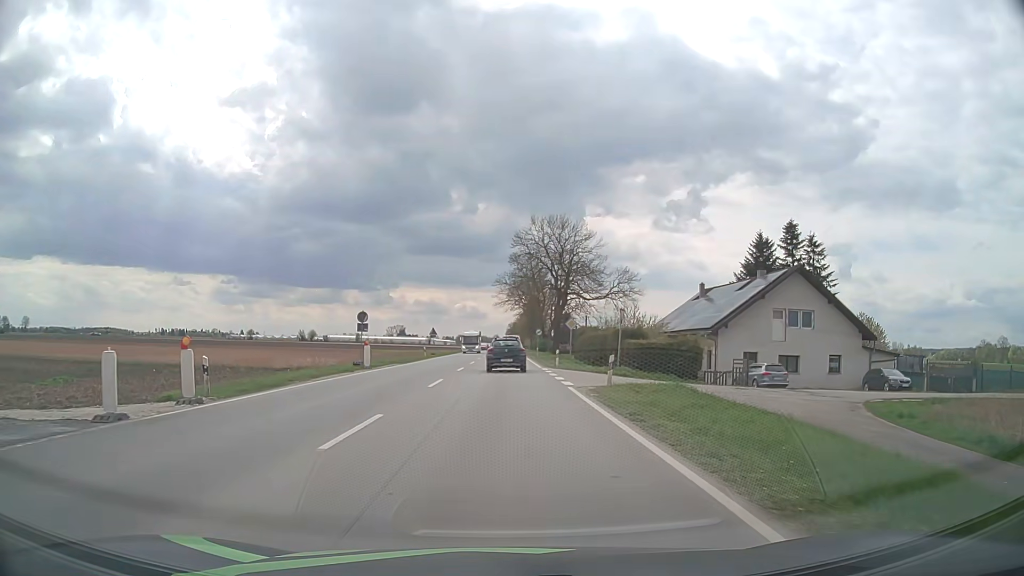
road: unclassified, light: Day
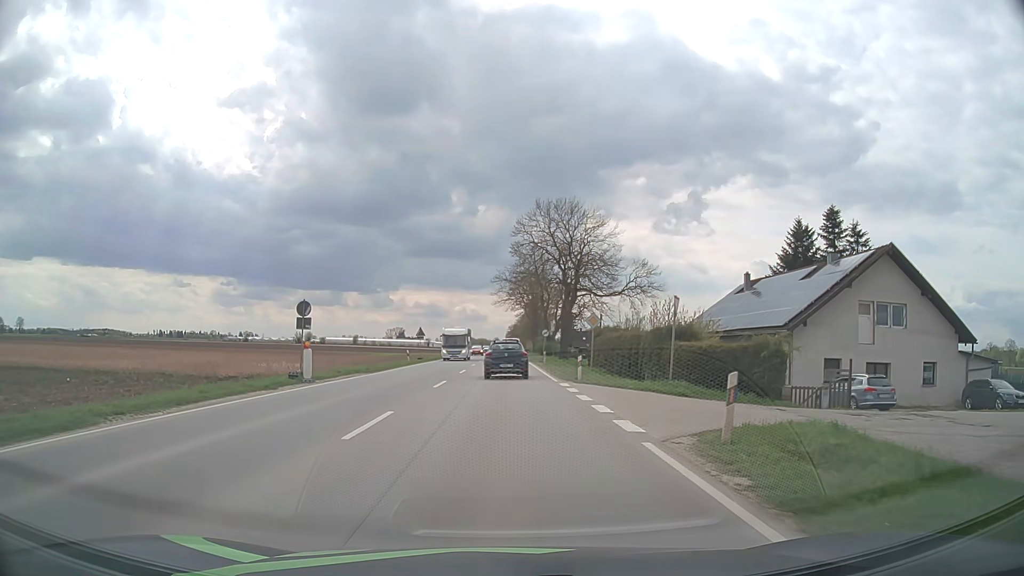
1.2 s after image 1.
(+0.1, +10.8) m; 0°
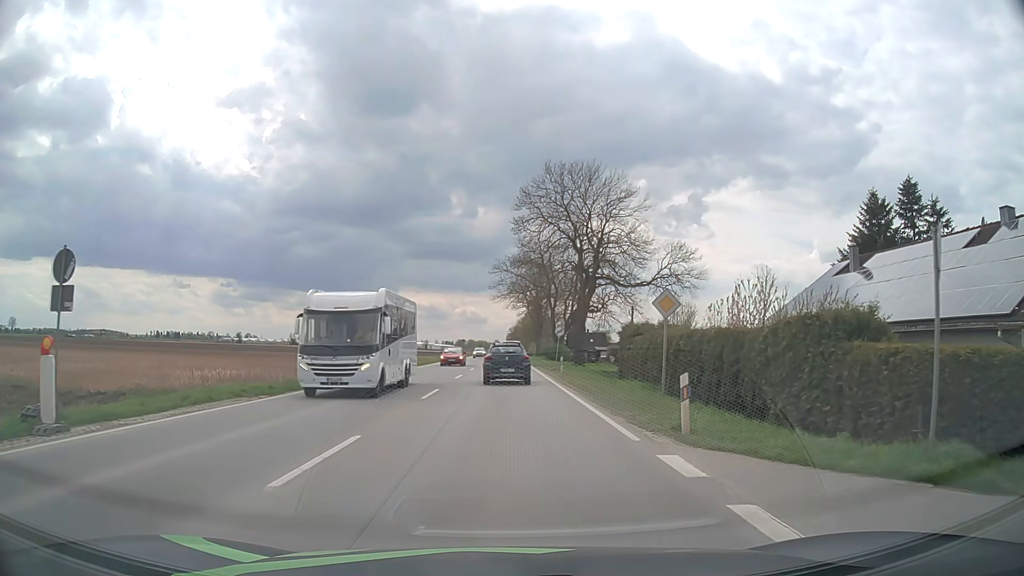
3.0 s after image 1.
(0.0, +15.2) m; 0°
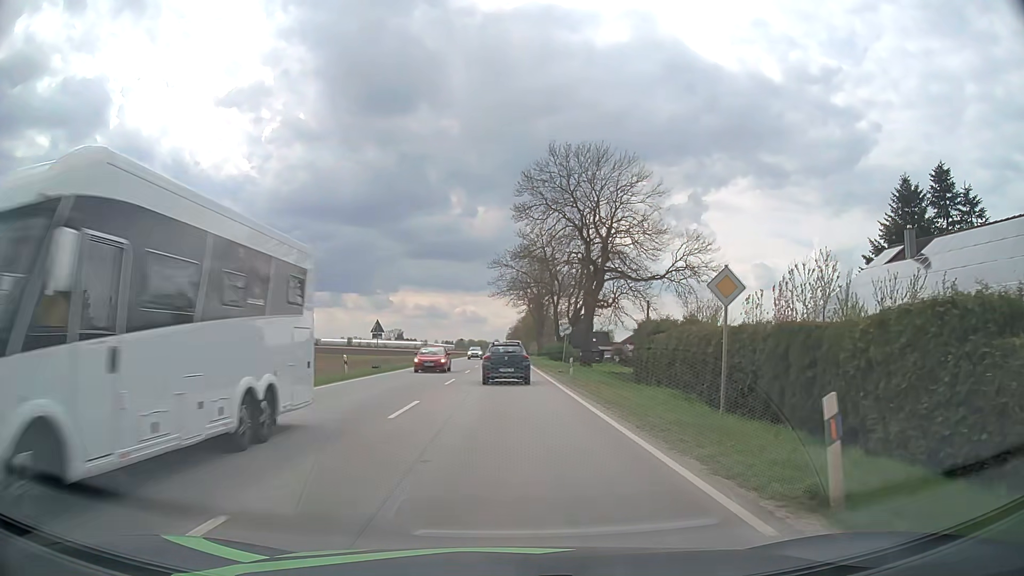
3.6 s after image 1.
(0.0, +5.2) m; 0°
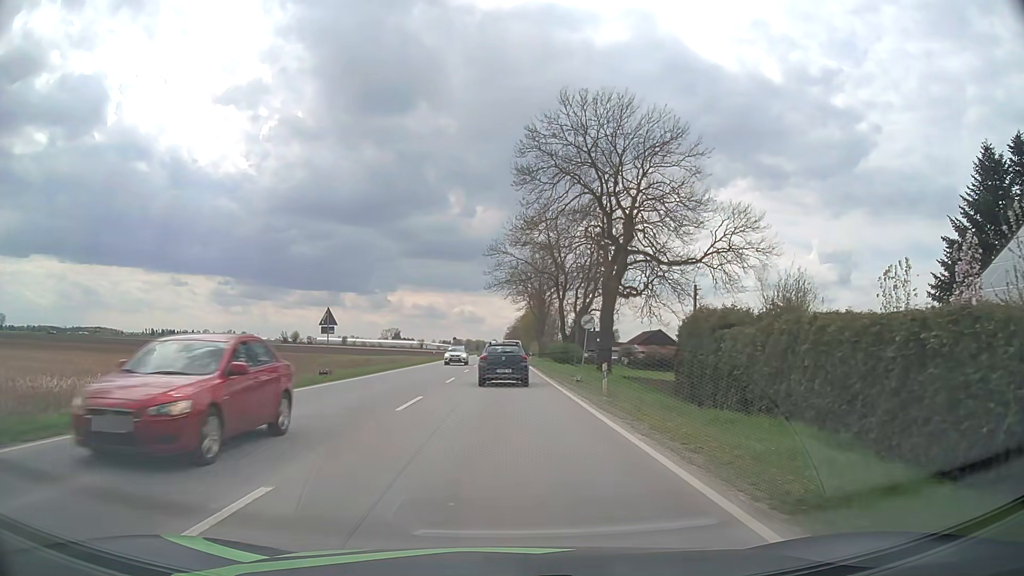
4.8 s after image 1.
(0.0, +10.9) m; 0°
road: primary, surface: asphalt
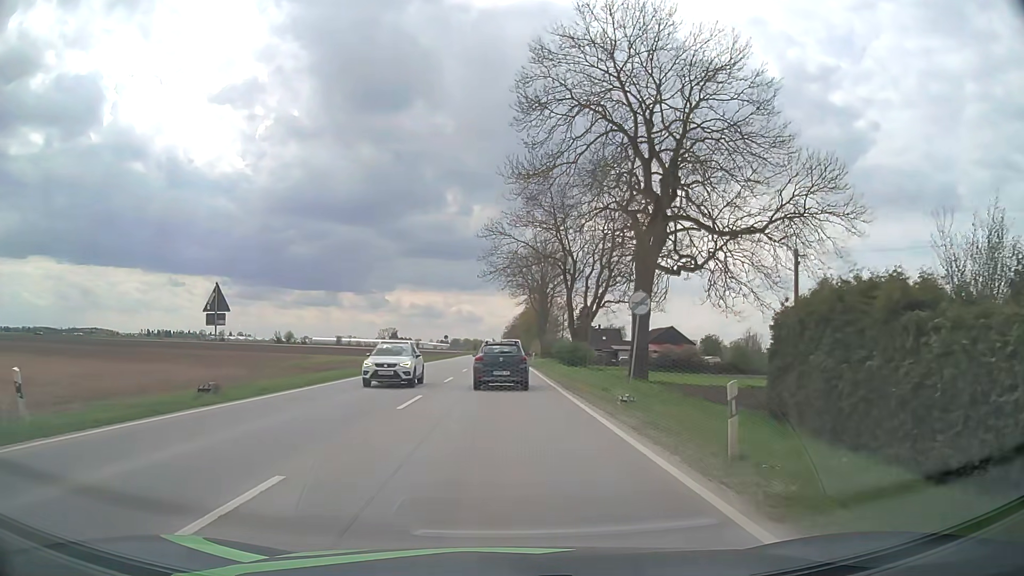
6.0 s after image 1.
(0.0, +11.5) m; 0°
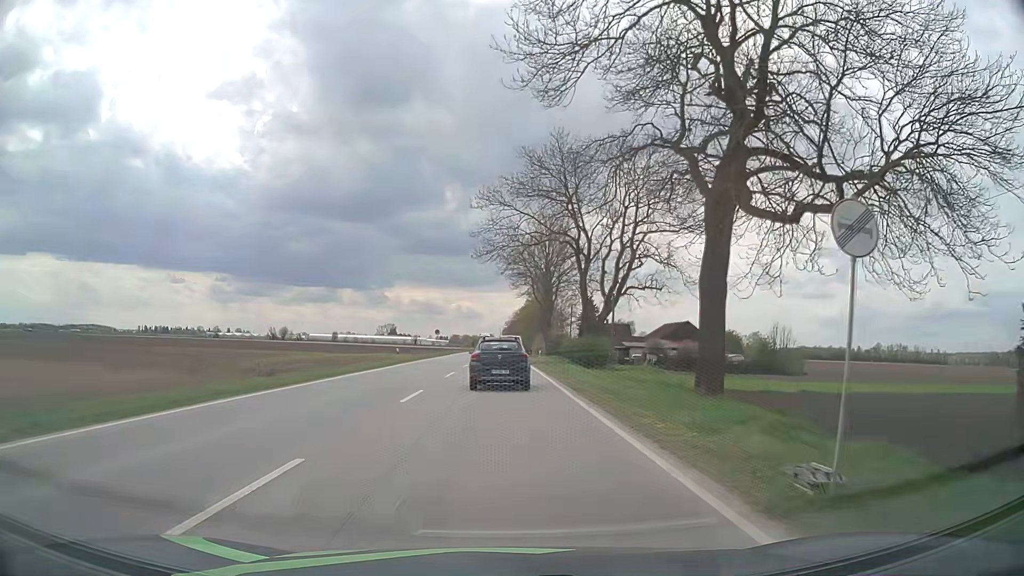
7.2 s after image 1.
(0.0, +11.1) m; 0°
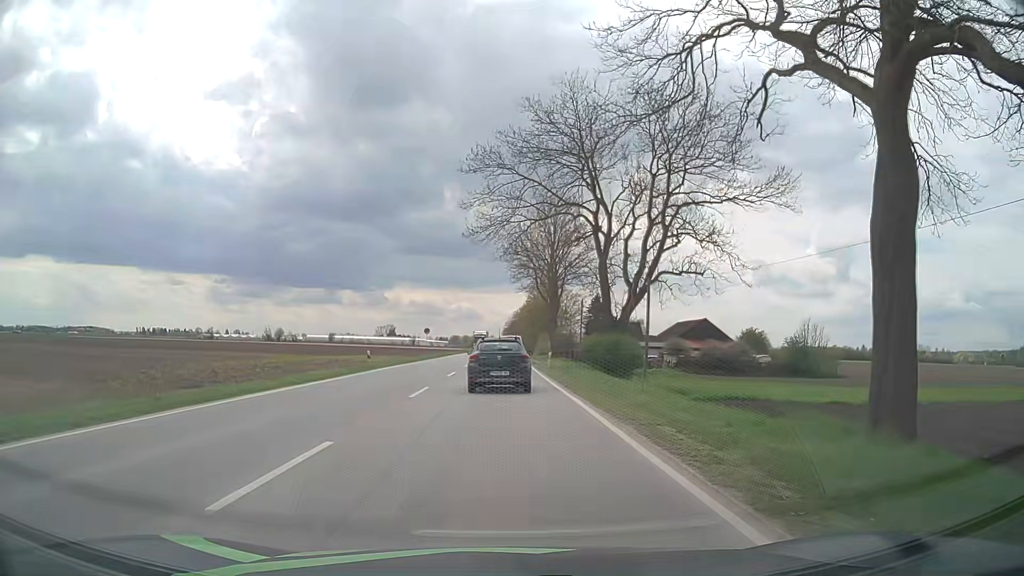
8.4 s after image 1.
(0.0, +10.2) m; 0°
(0, +10) (0, +20) (0, +30) (0, +40) (0, +50) (0, +60) (0, +70) (0, +80) (0, +90) (0, +100) m
